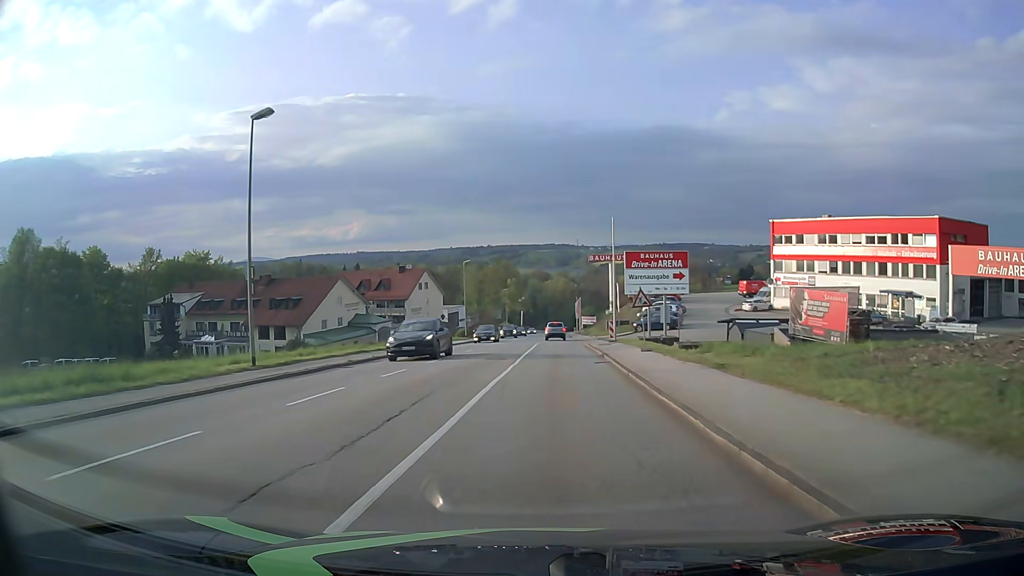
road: tertiary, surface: asphalt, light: Day
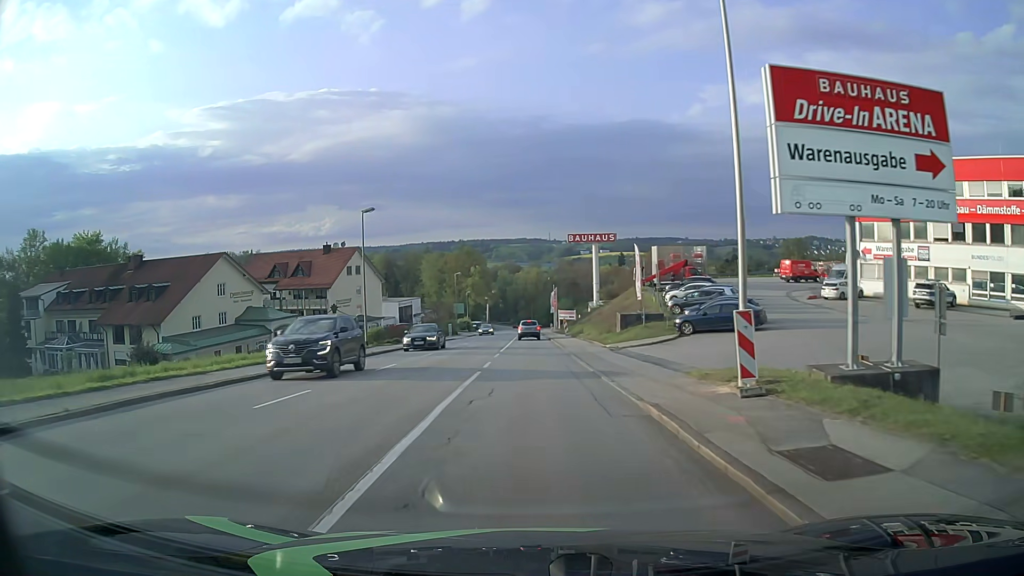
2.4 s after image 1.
(+1.1, +31.1) m; +2°
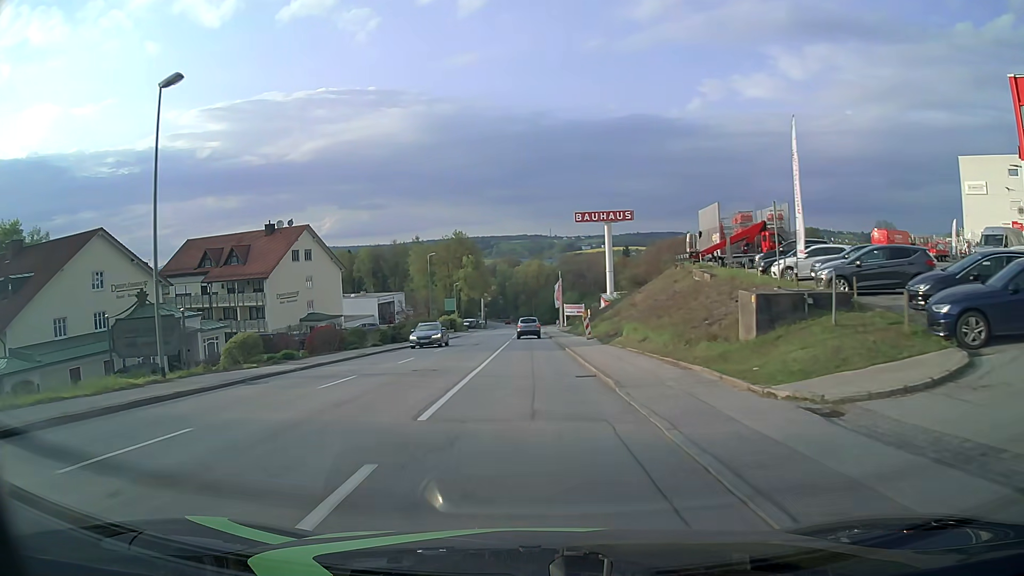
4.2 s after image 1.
(+0.1, +23.0) m; 0°
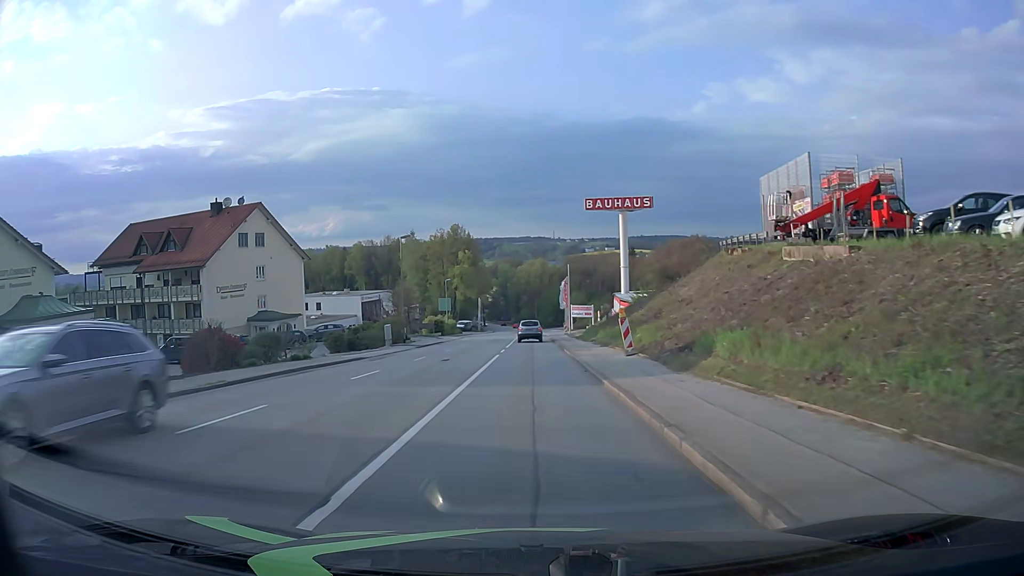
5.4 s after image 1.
(-0.1, +15.3) m; 0°
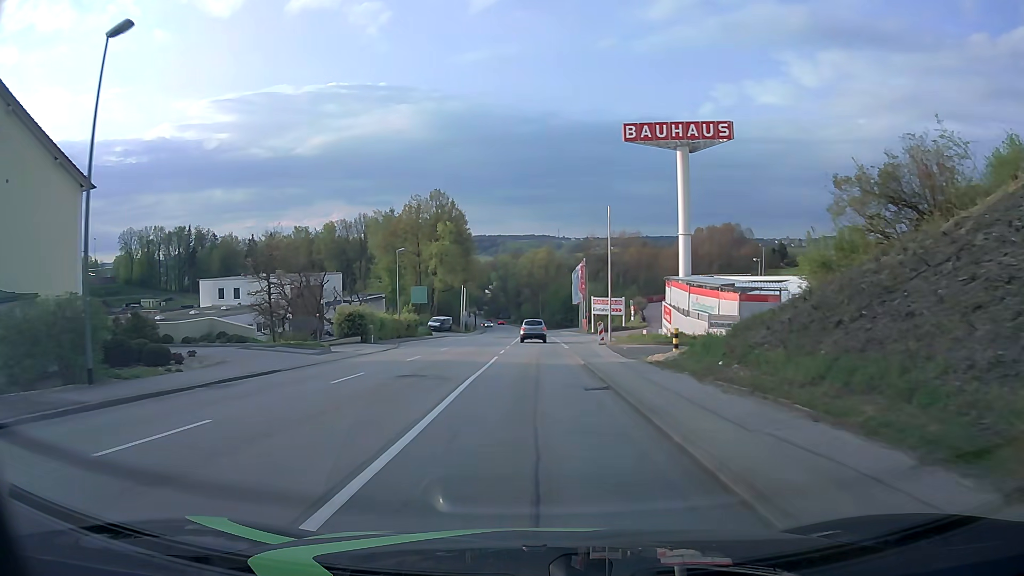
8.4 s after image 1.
(-0.3, +38.1) m; -1°
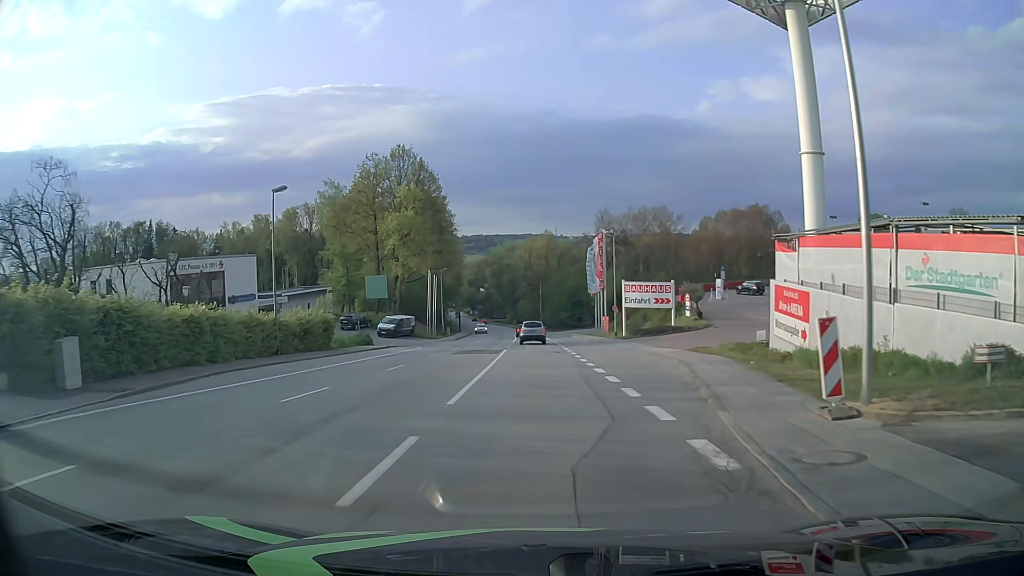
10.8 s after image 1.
(0.0, +30.4) m; 0°
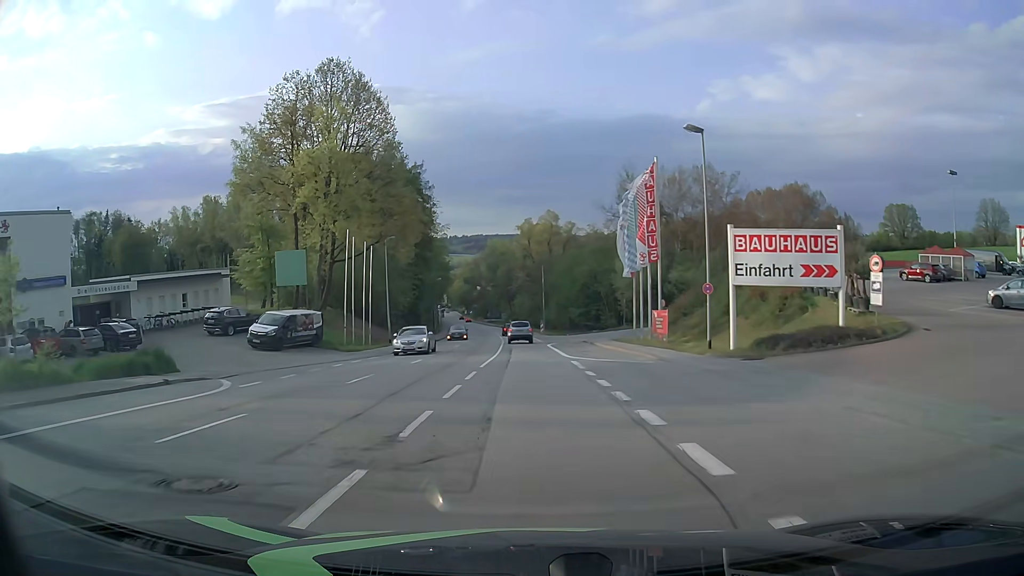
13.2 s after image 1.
(+0.2, +30.5) m; 0°
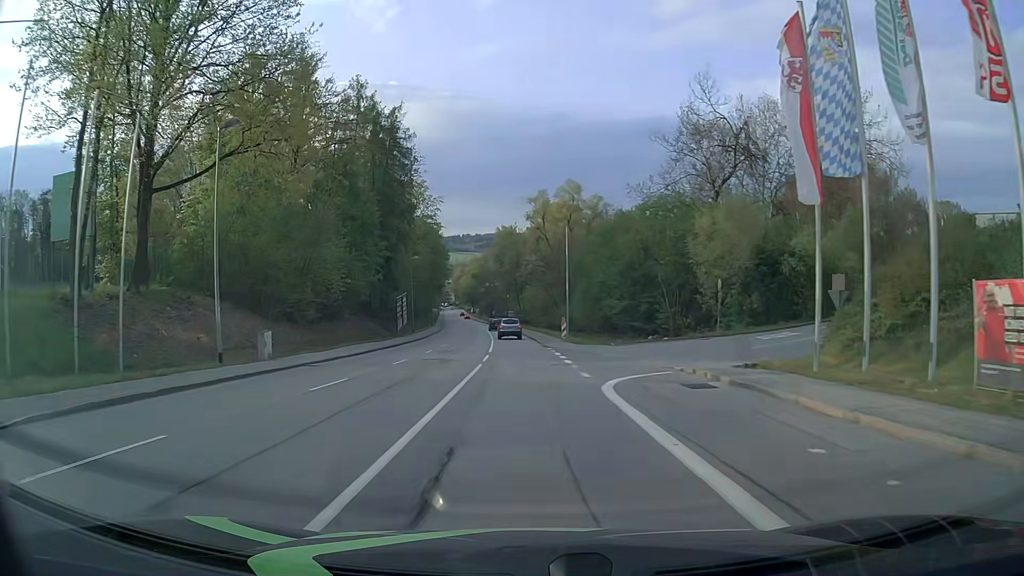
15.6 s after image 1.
(-0.3, +30.5) m; -1°
(0, +10) (0, +20) (0, +30) (-1, +40) (-1, +50) (-2, +60) (-3, +70) (-4, +80) (-5, +90) (-6, +100) m
